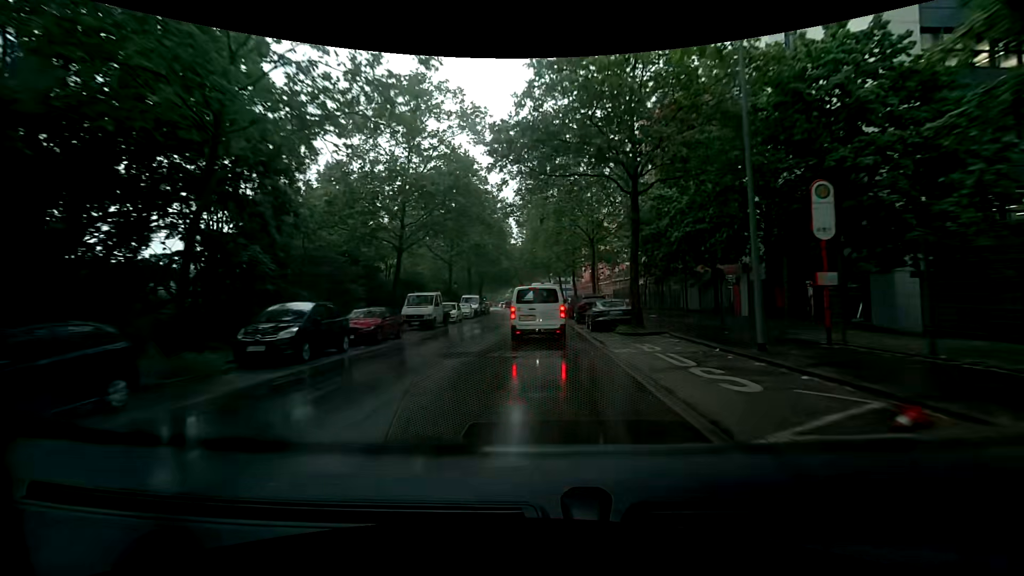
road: tertiary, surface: asphalt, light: Day
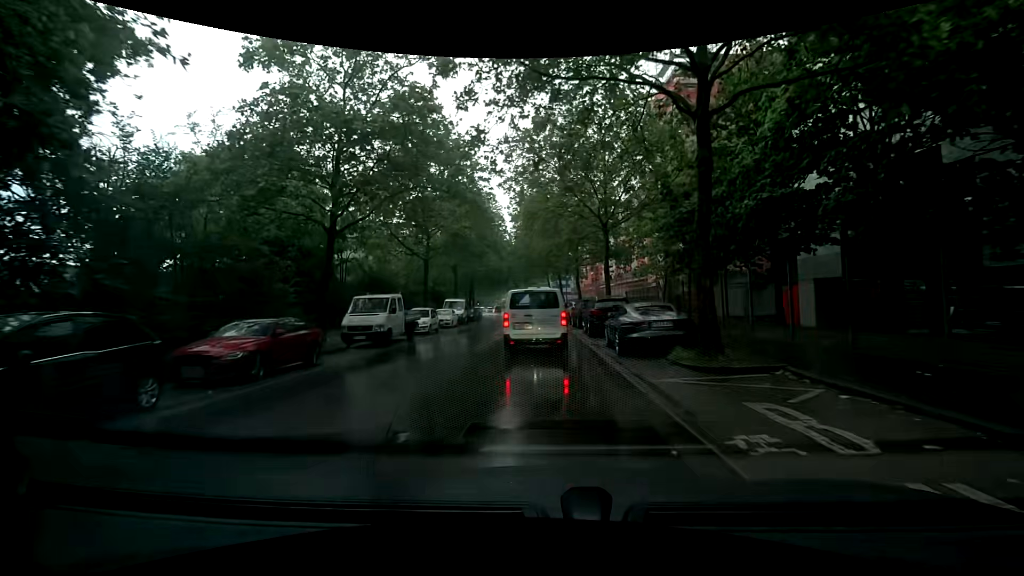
(+0.1, +7.7) m; +2°
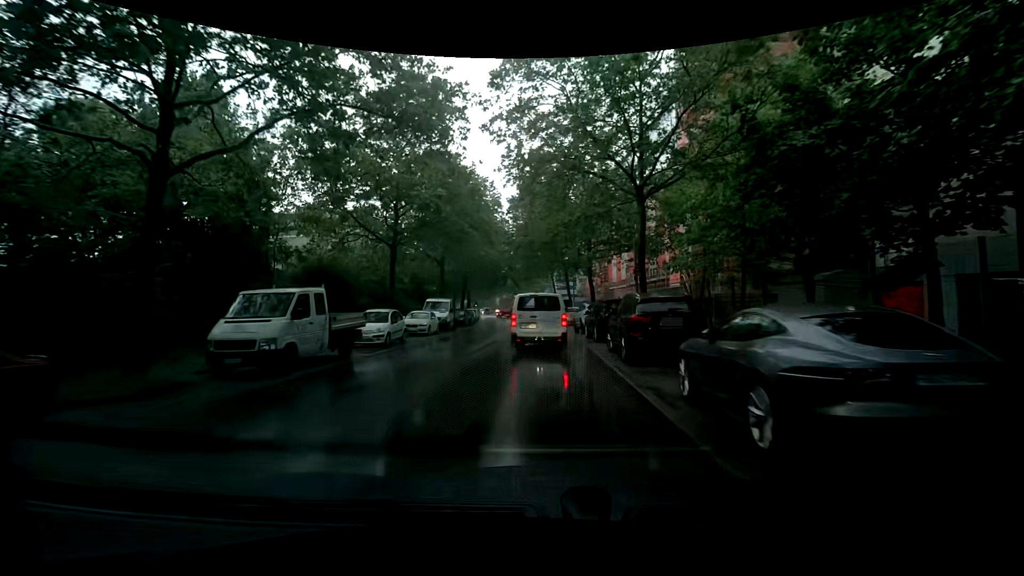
(+0.1, +8.3) m; 0°
